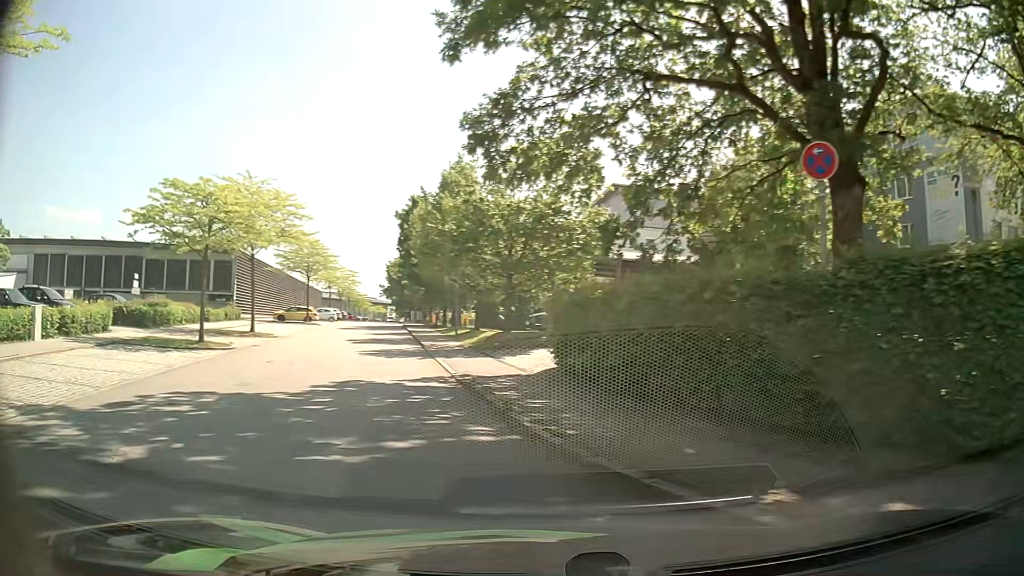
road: residential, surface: asphalt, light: Day
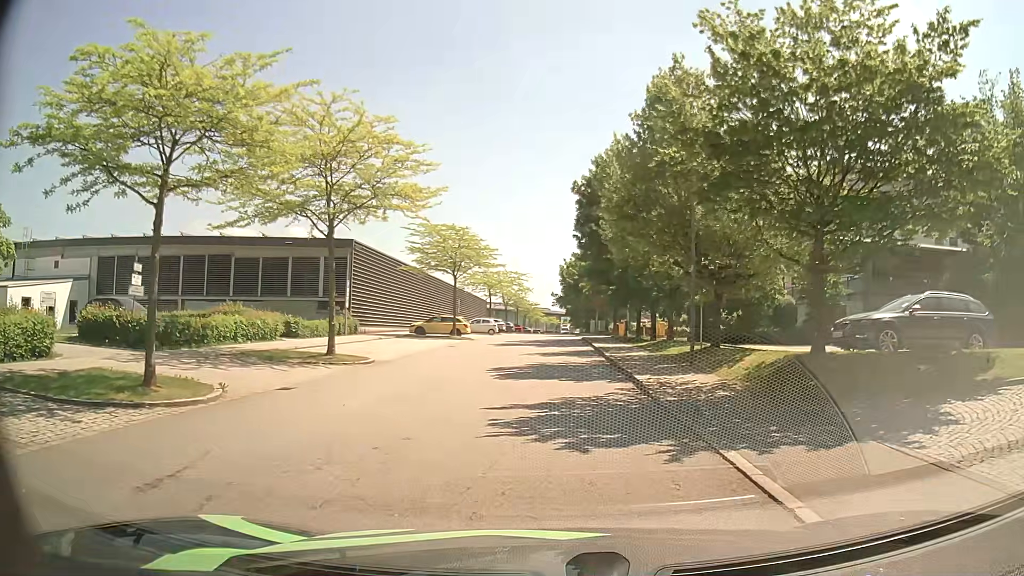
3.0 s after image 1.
(-3.6, +14.1) m; -16°
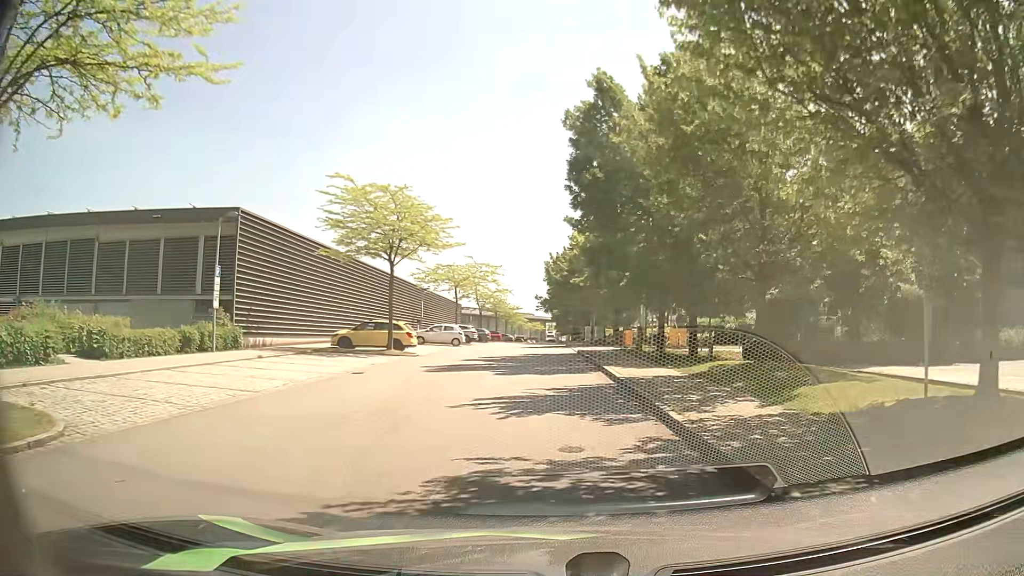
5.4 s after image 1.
(0.0, +14.6) m; 0°
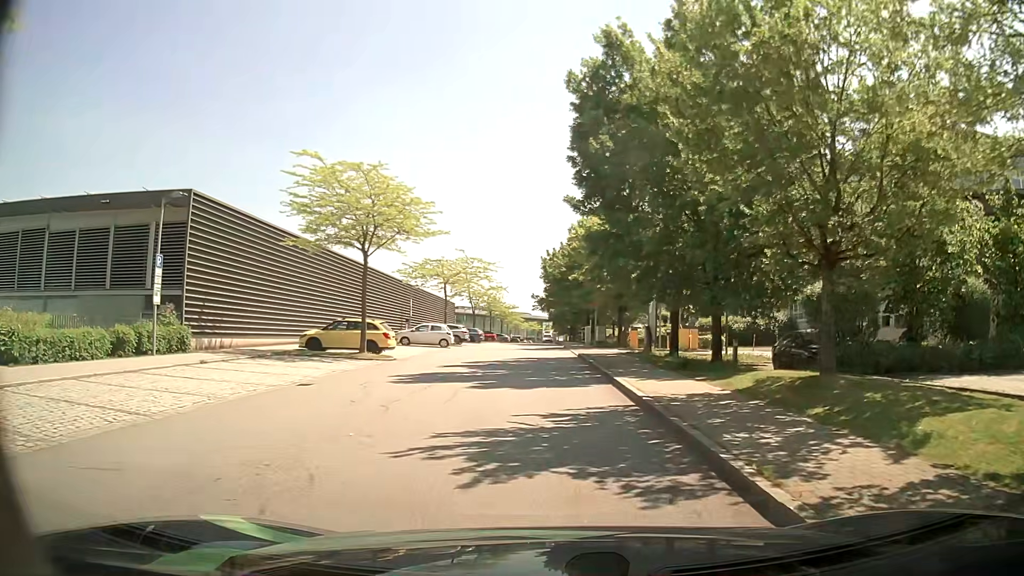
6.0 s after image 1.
(0.0, +4.0) m; 0°
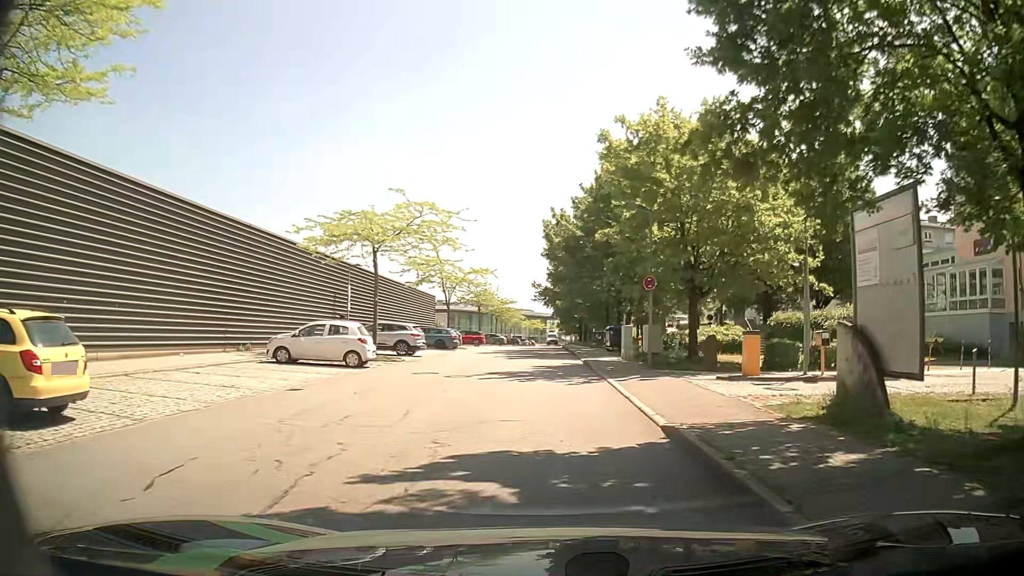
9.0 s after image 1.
(0.0, +21.1) m; +1°
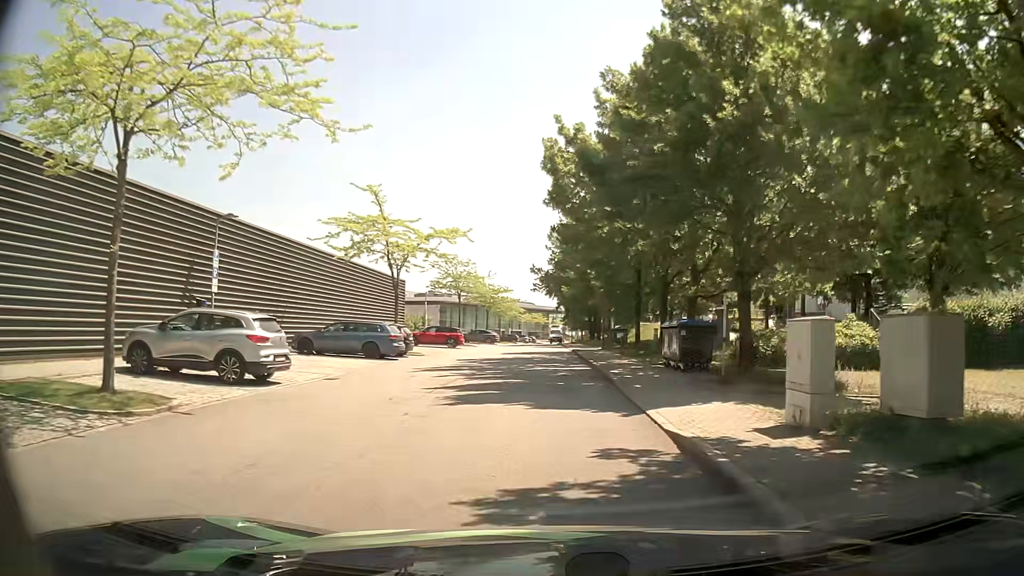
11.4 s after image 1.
(-0.3, +18.3) m; -1°
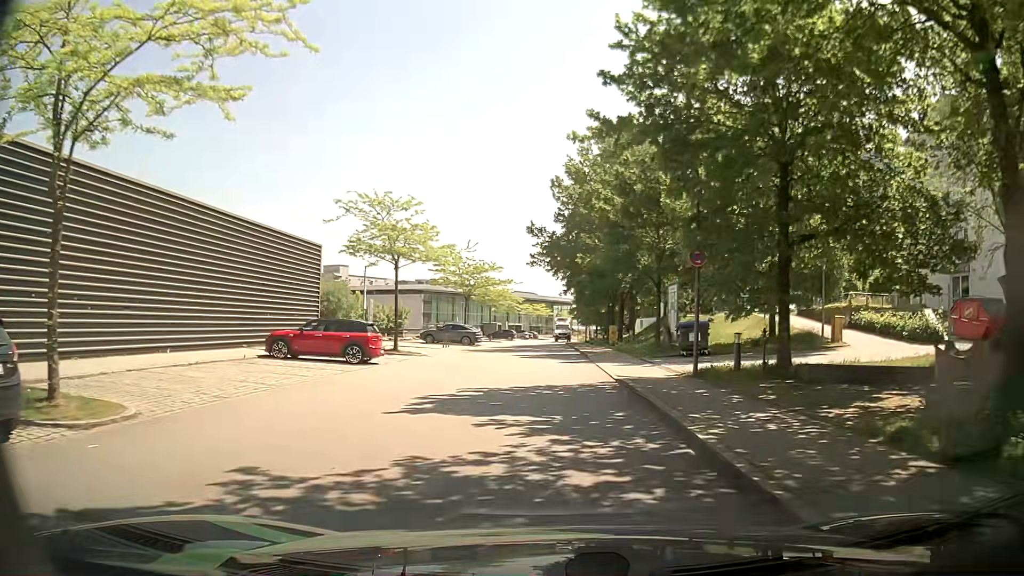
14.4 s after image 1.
(0.0, +24.3) m; 0°
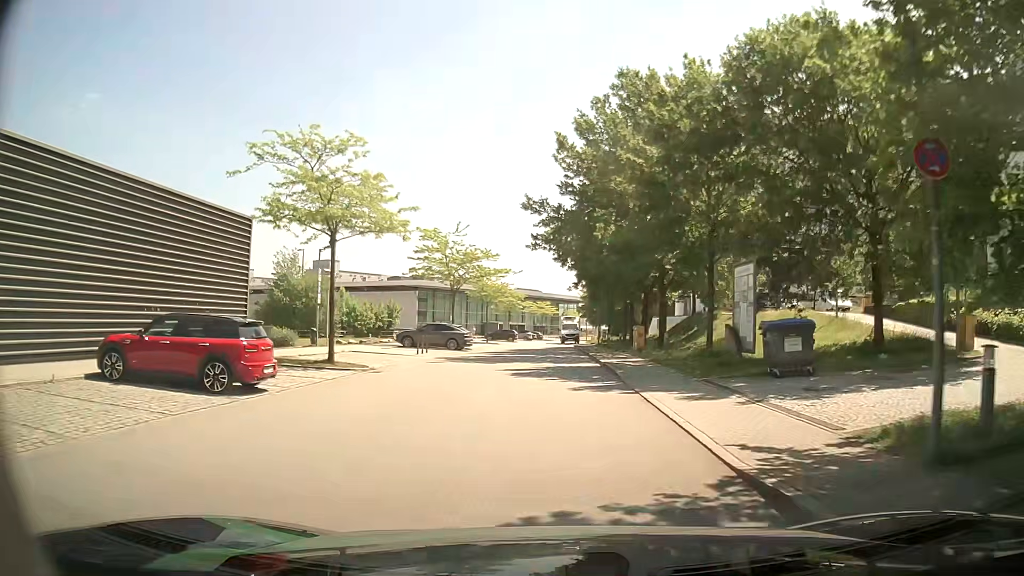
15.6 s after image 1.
(0.0, +10.1) m; +1°
(0, +10) (0, +20) (0, +30) (-1, +40) (-1, +50) (-1, +60) (-2, +70) (-3, +80) (-2, +90) (0, +100) m
